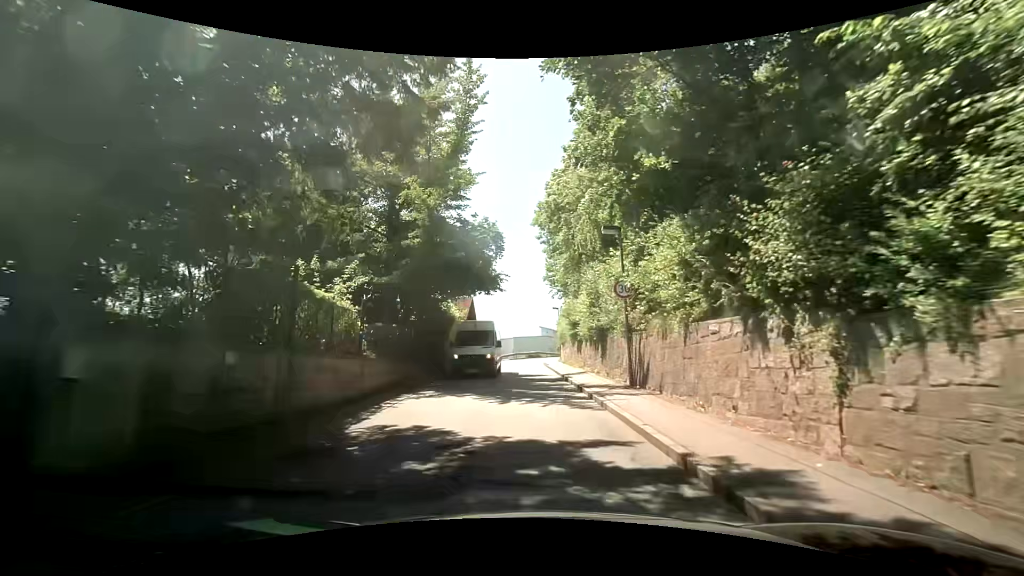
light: Day
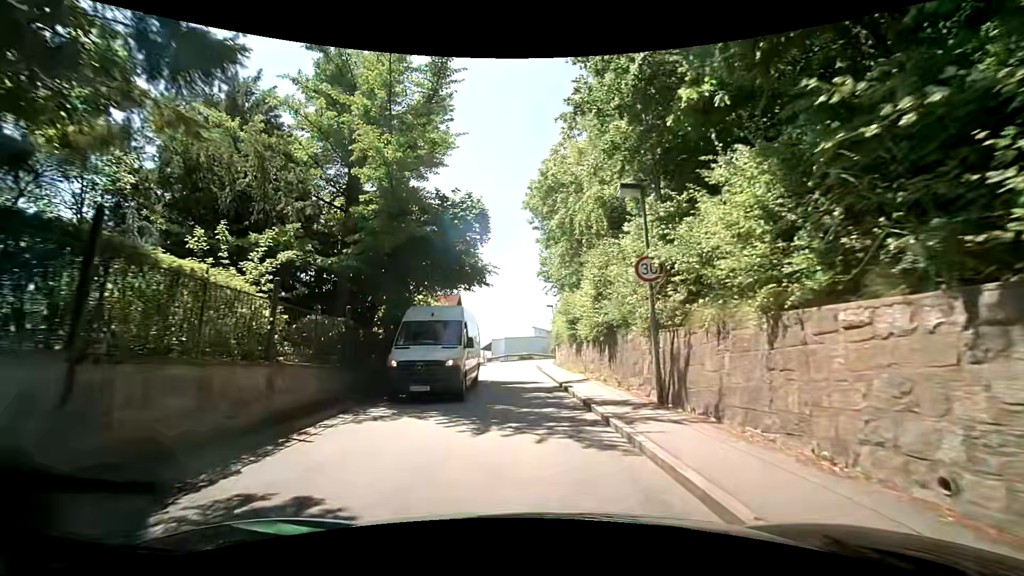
(+0.1, +4.0) m; +3°
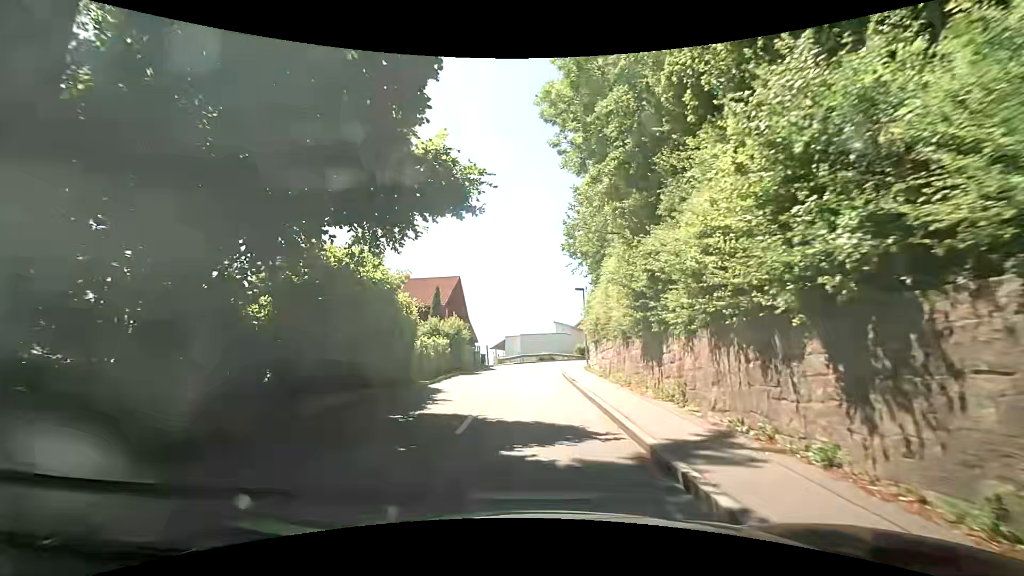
(-0.2, +11.3) m; -4°
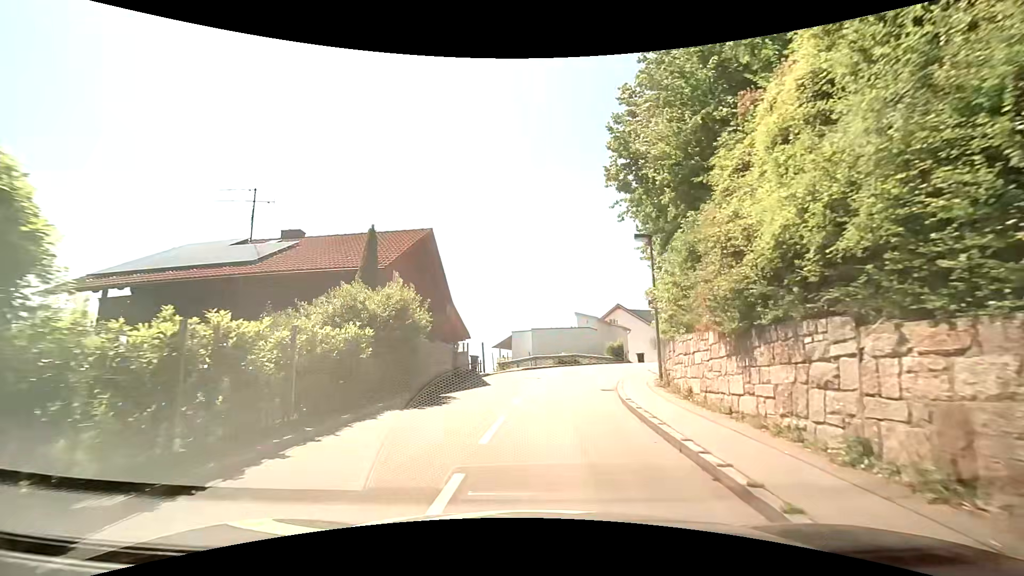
(+0.1, +14.3) m; -1°
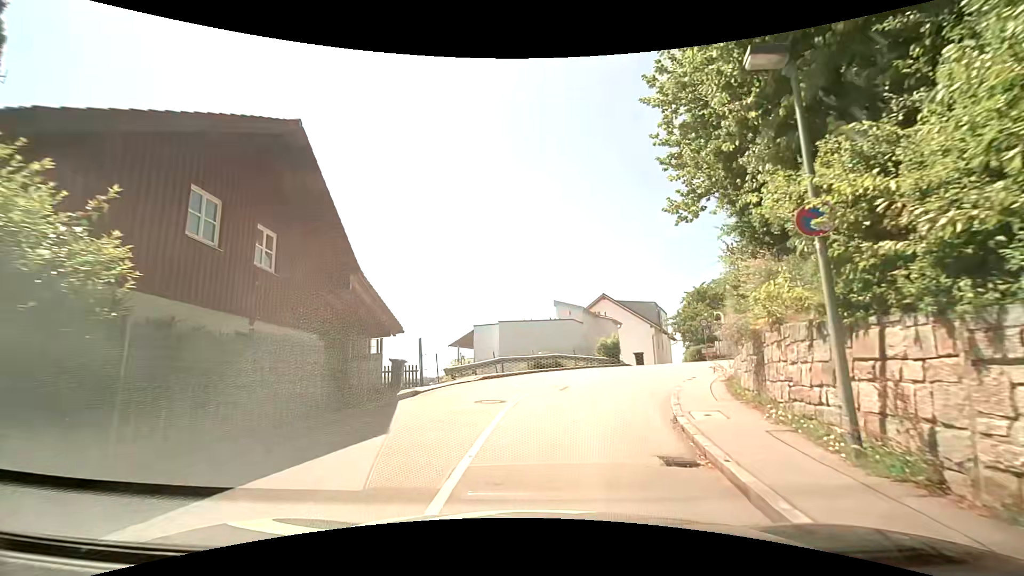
(+0.4, +10.4) m; +4°
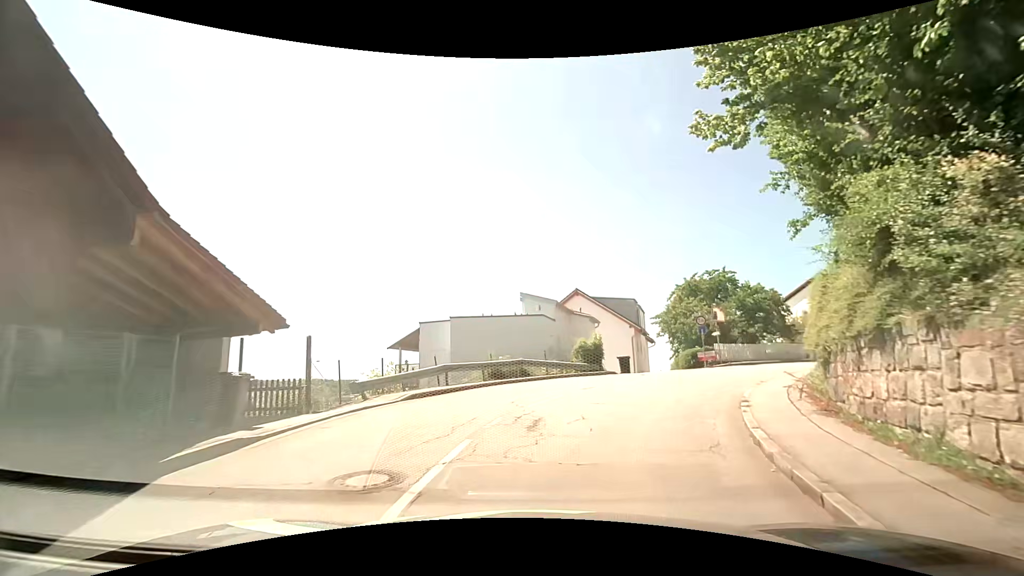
(+0.2, +7.0) m; +3°
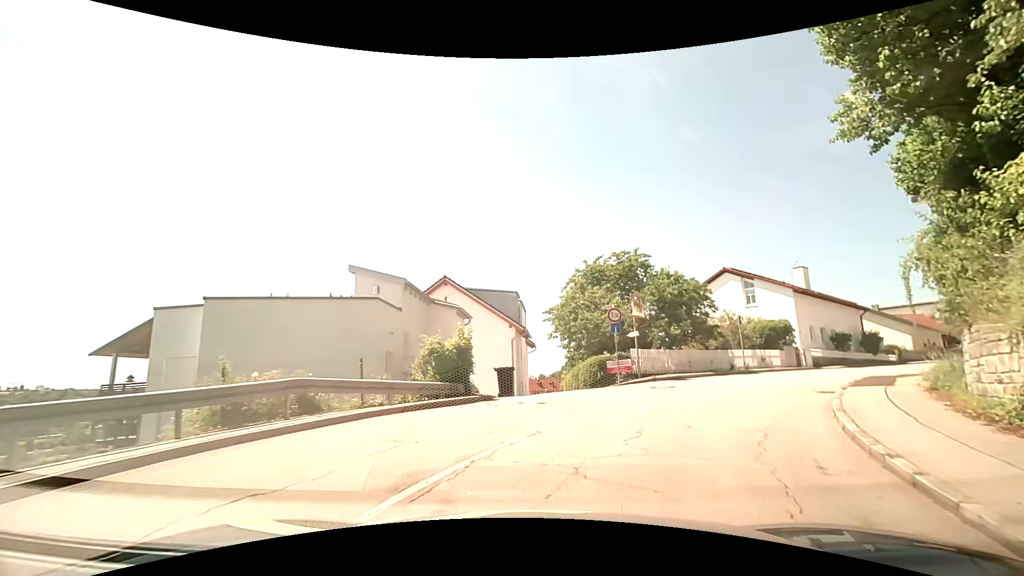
(+1.2, +10.6) m; +14°
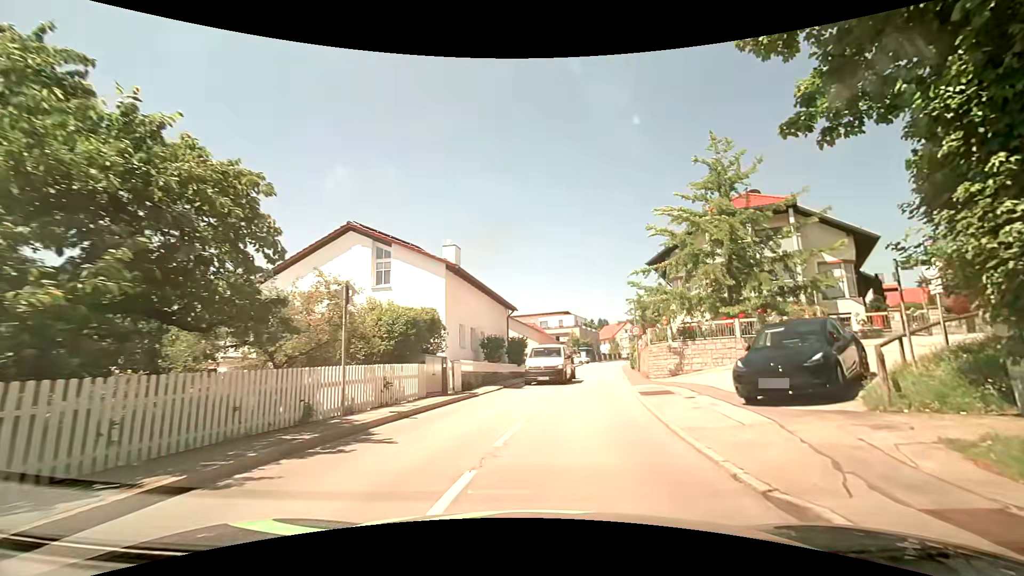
(+6.1, +16.3) m; +41°
(+1, +10) (+2, +20) (+3, +30) (+5, +40) (+7, +49) (+8, +59) (+10, +69) (+13, +79) (+16, +88) (+20, +98) m
